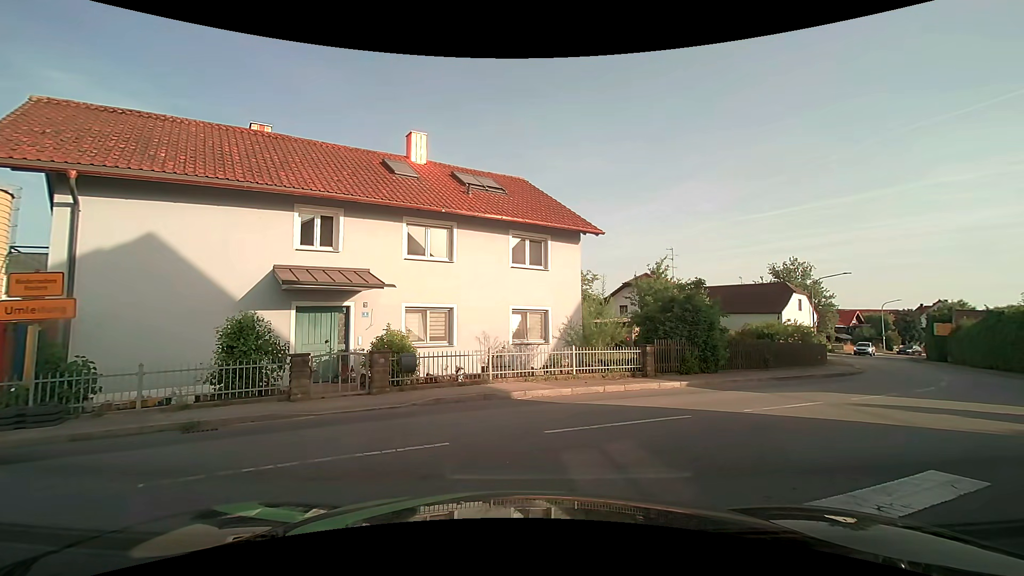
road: secondary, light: Day
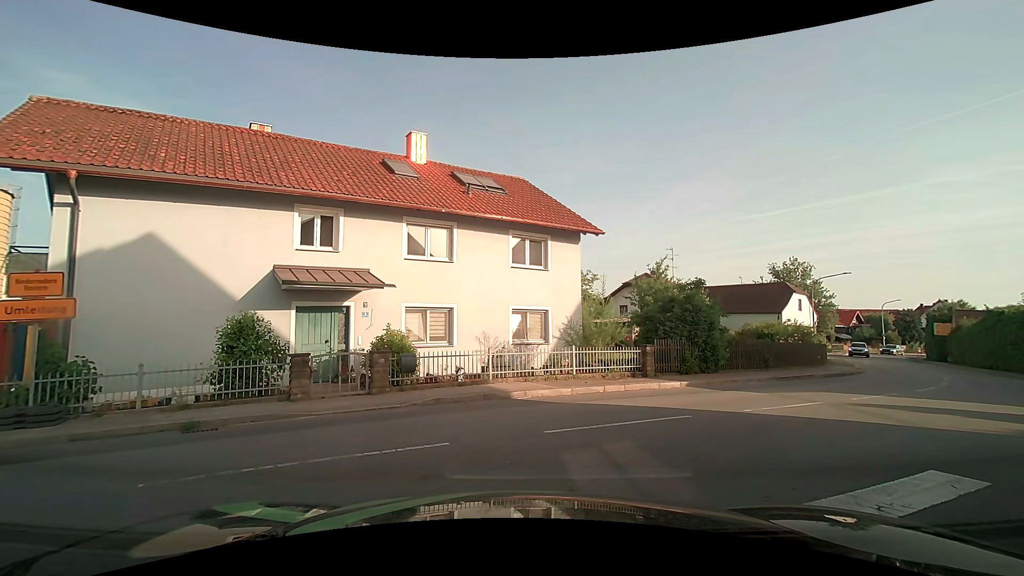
(0.0, 0.0) m; 0°
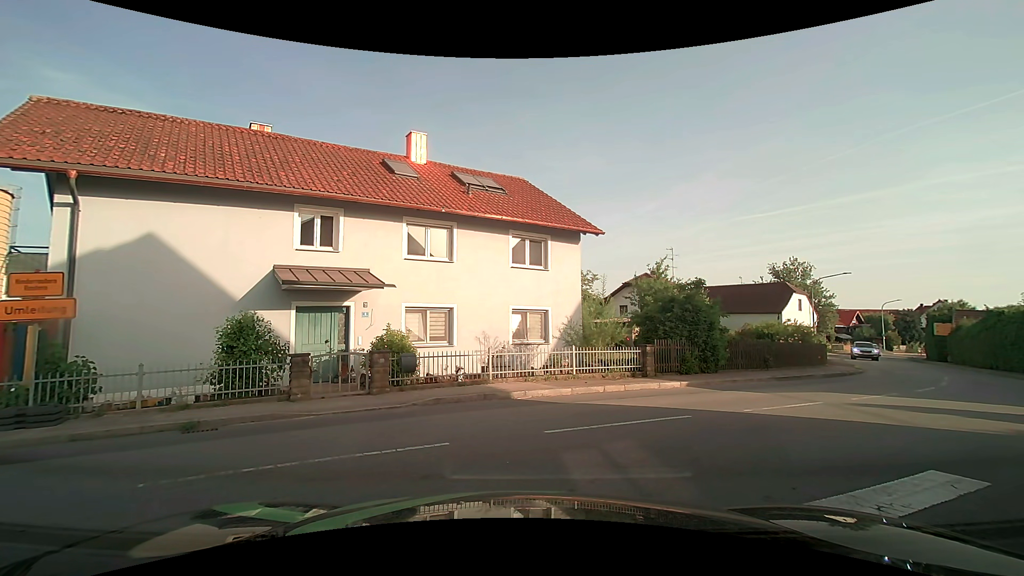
(0.0, 0.0) m; 0°
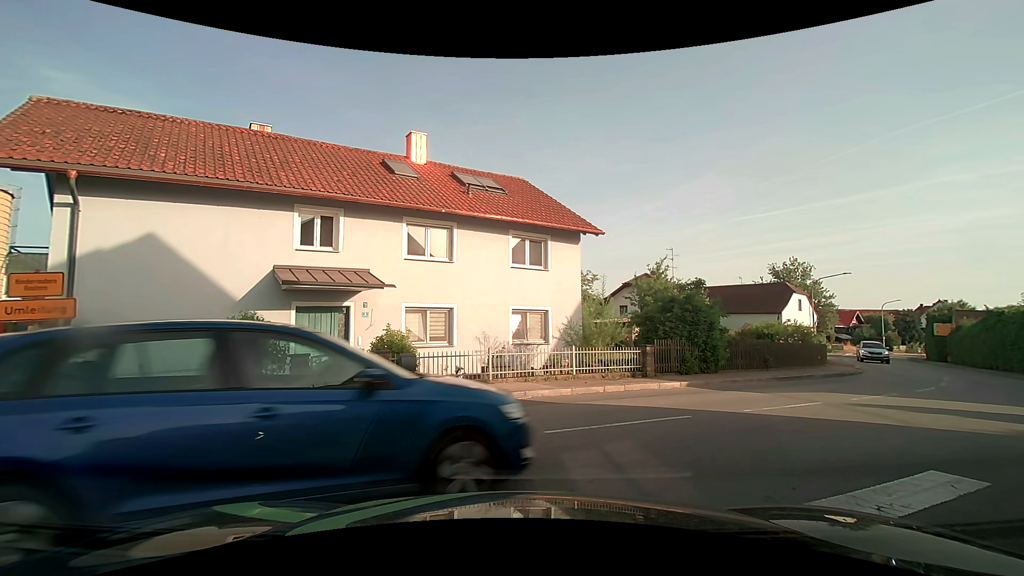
(0.0, 0.0) m; 0°
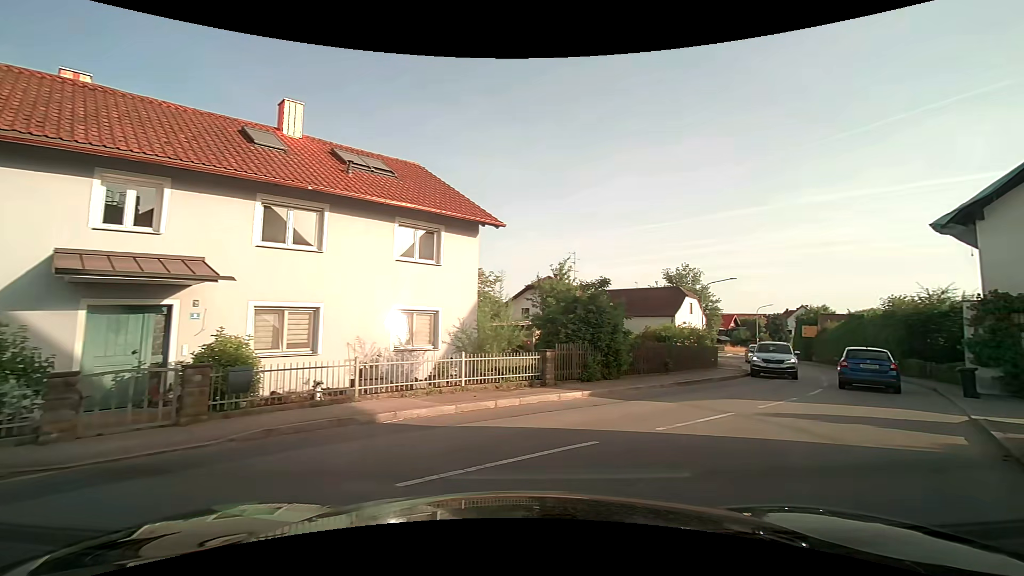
(+0.3, +2.4) m; +14°
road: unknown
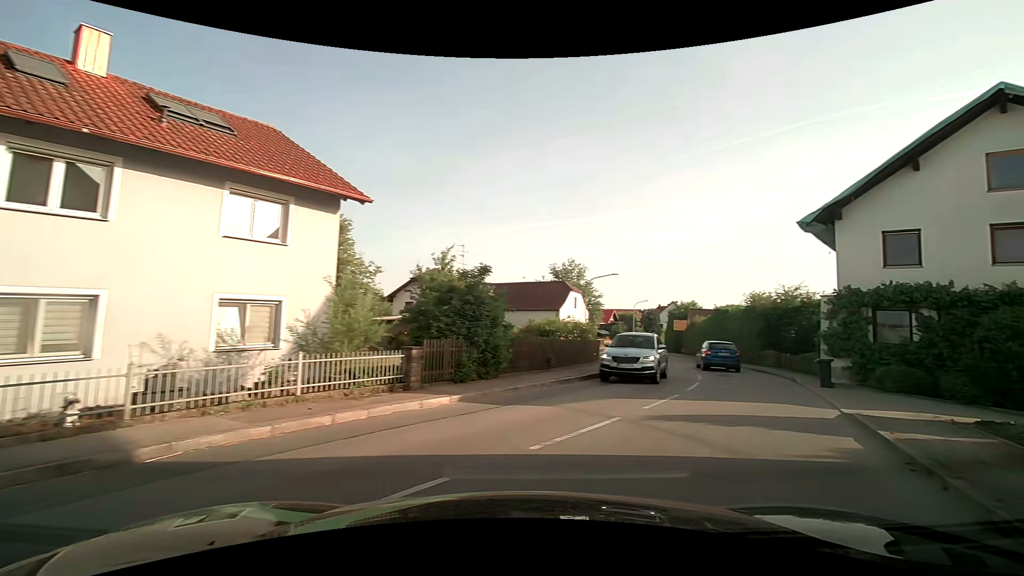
(+0.2, +2.1) m; +11°
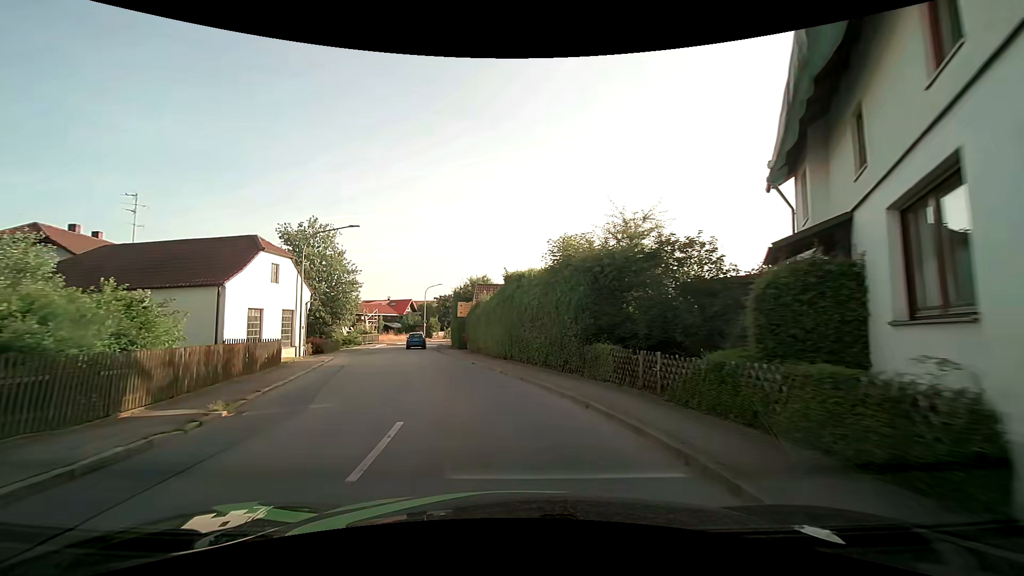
(+7.9, +18.0) m; +23°
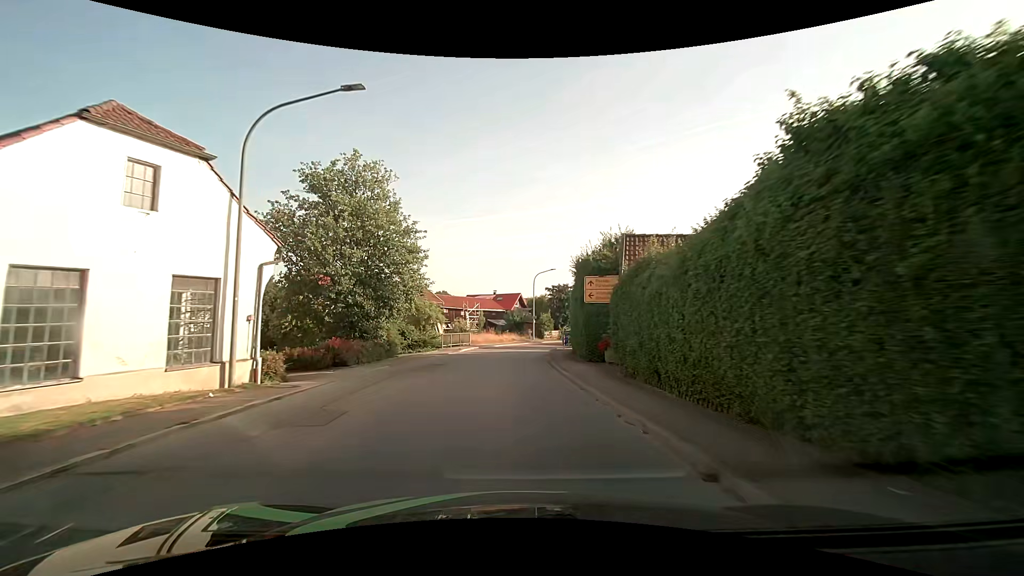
(-2.3, +17.4) m; -13°
(0, +10) (0, +20) (0, +30) (+2, +40) (+5, +49) (+9, +58) (+15, +67) (+20, +75) (+24, +84) (+28, +94) m
